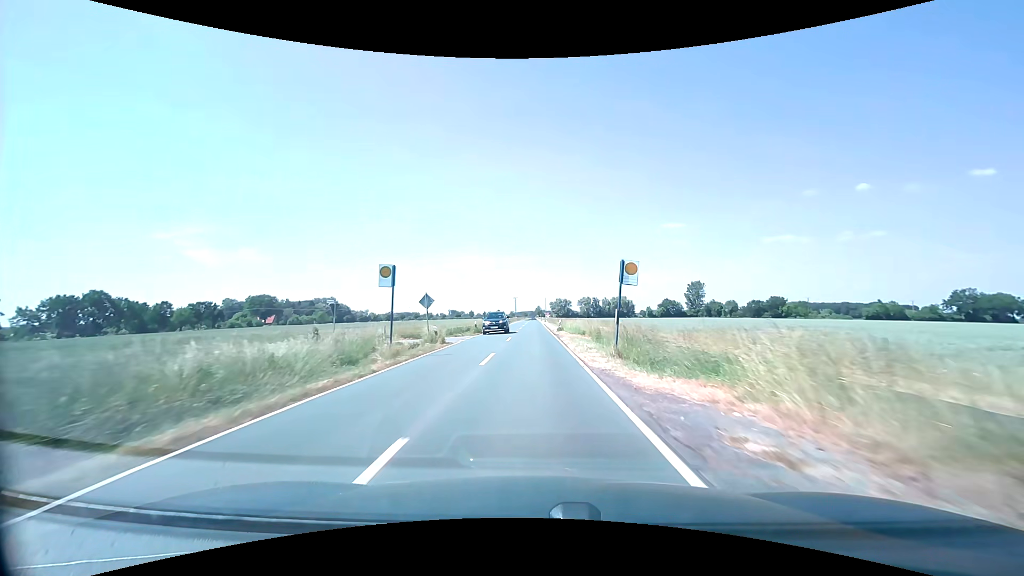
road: secondary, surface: asphalt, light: Day
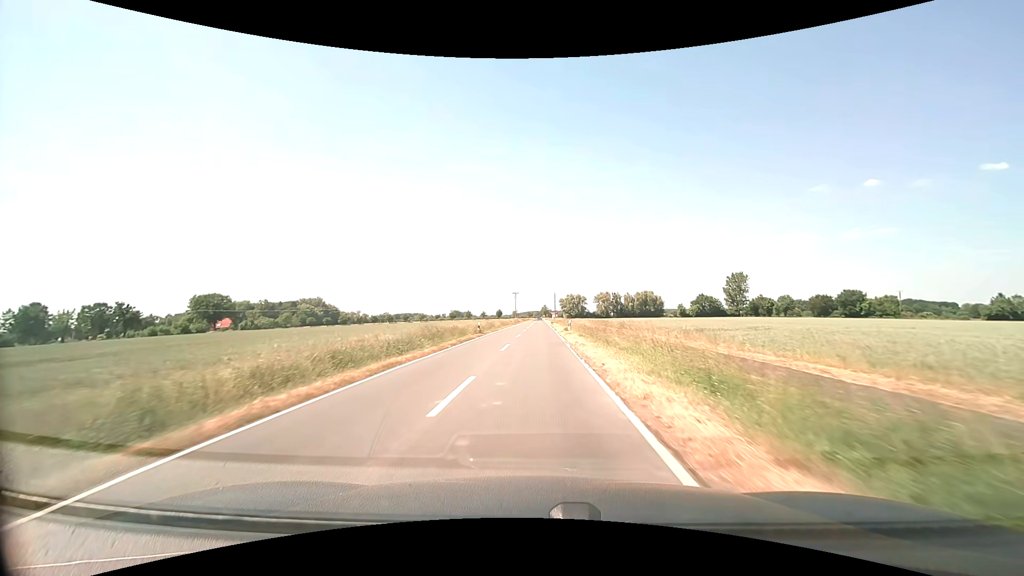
(0.0, +55.3) m; -1°
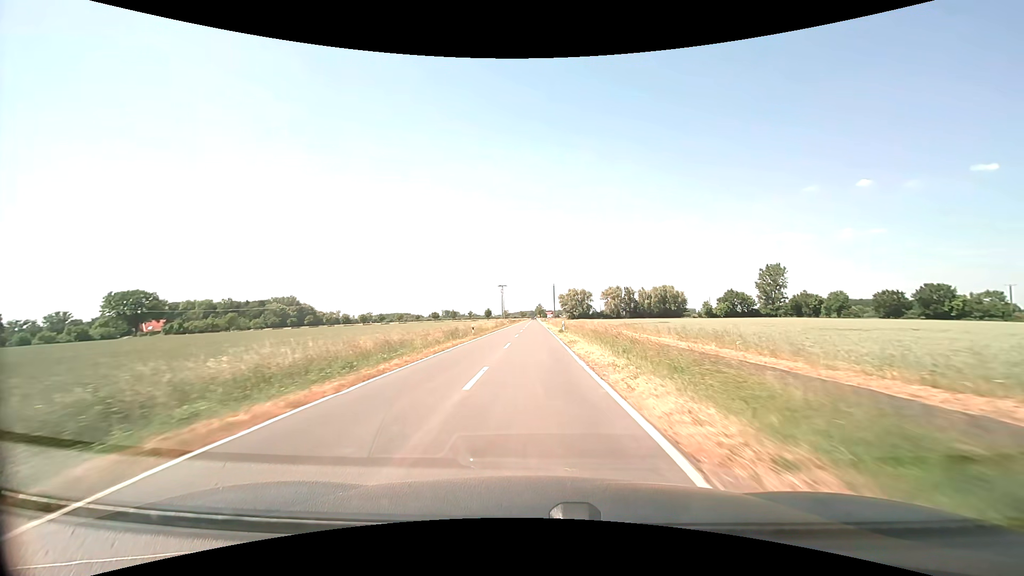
(+0.4, +46.0) m; +1°
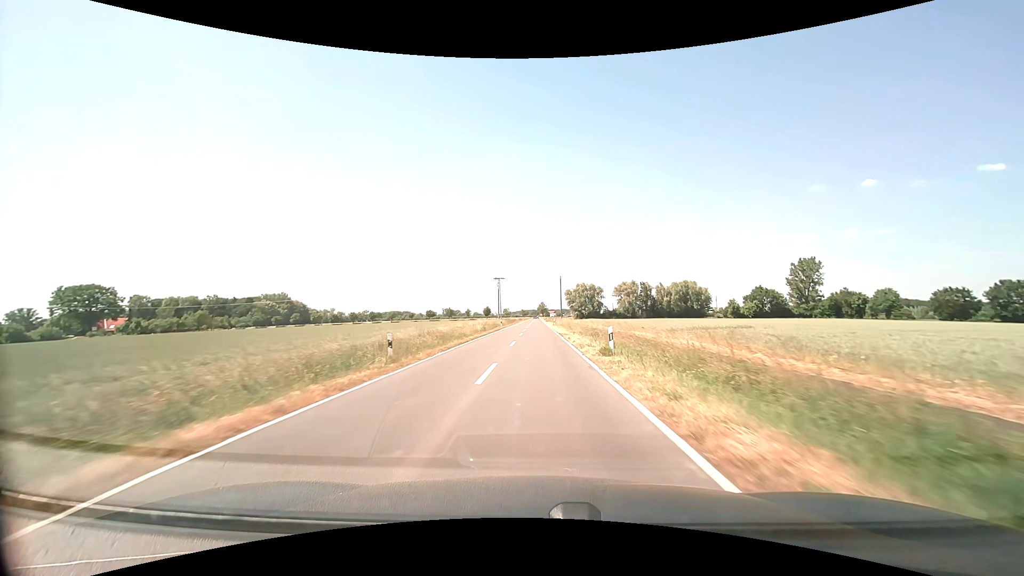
(-0.1, +23.8) m; 0°
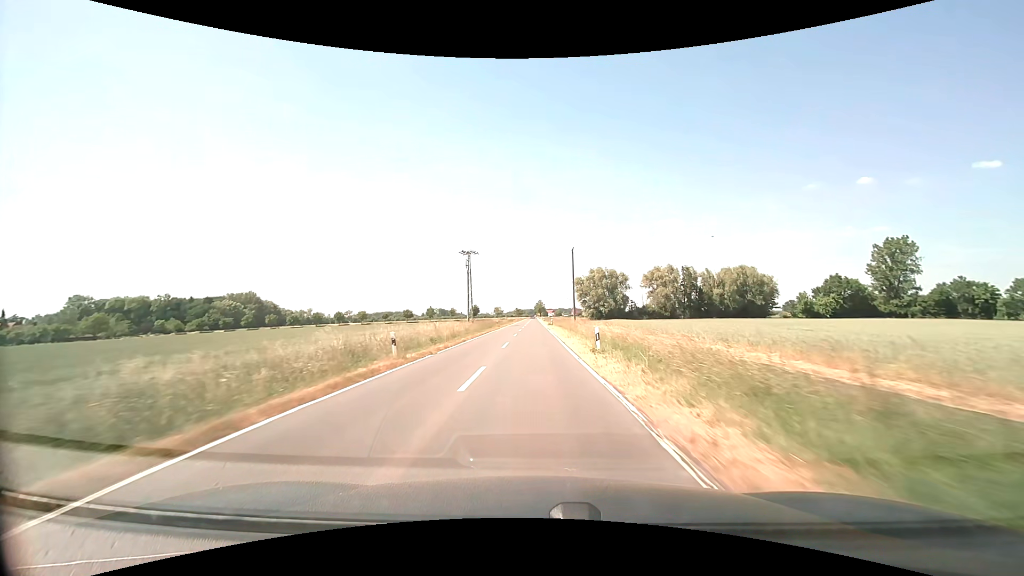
(+0.3, +49.1) m; 0°
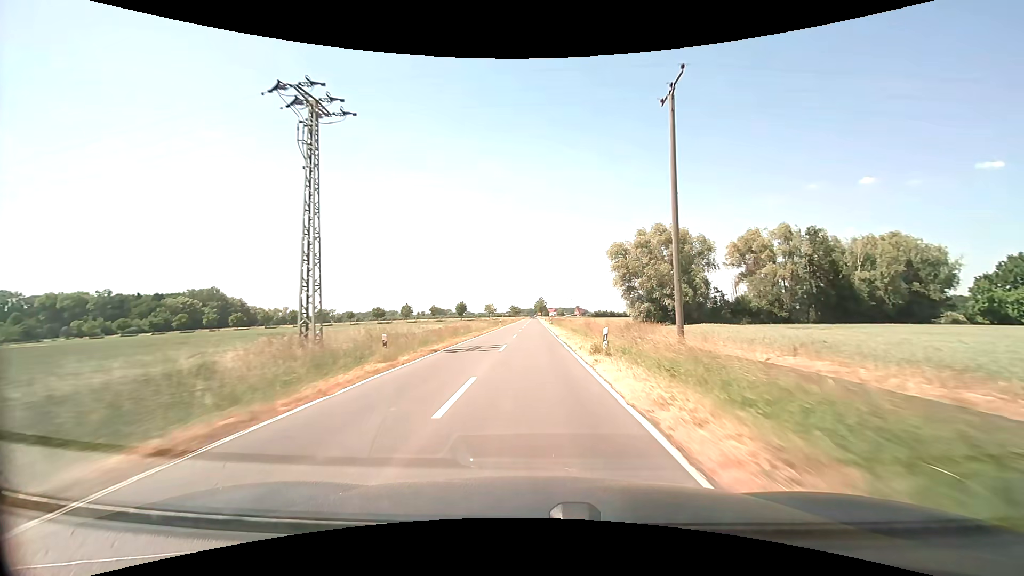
(-0.1, +50.8) m; 0°
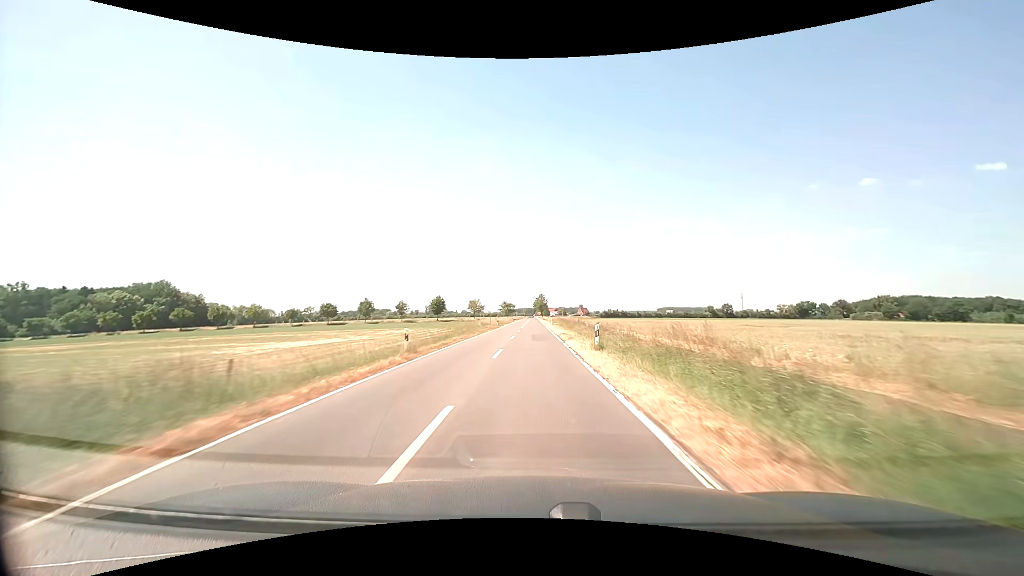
(-0.2, +51.8) m; 0°
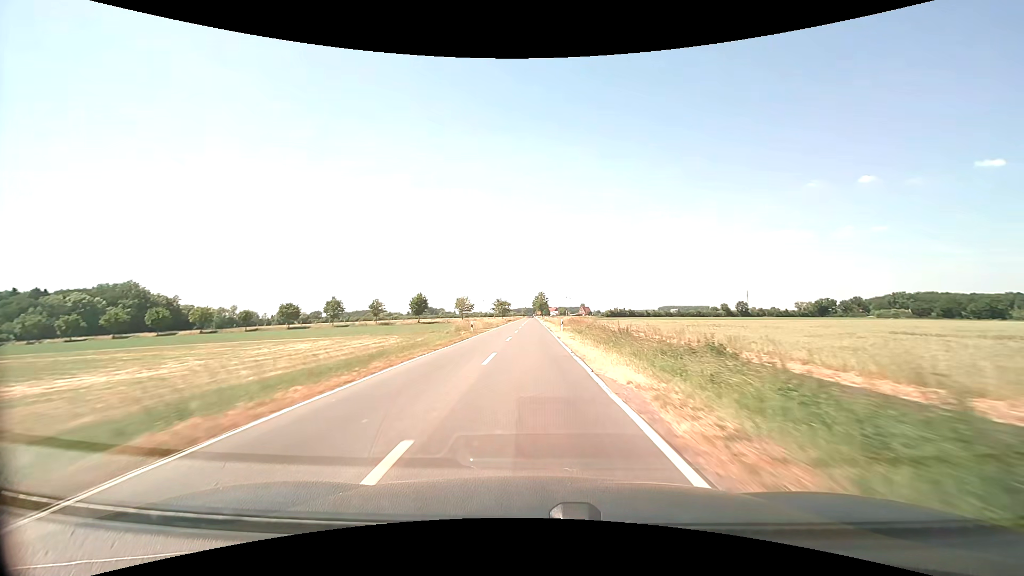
(+0.1, +26.2) m; 0°
(0, +10) (0, +20) (0, +30) (0, +40) (0, +50) (0, +60) (0, +70) (0, +80) (0, +90) (-1, +100) m
